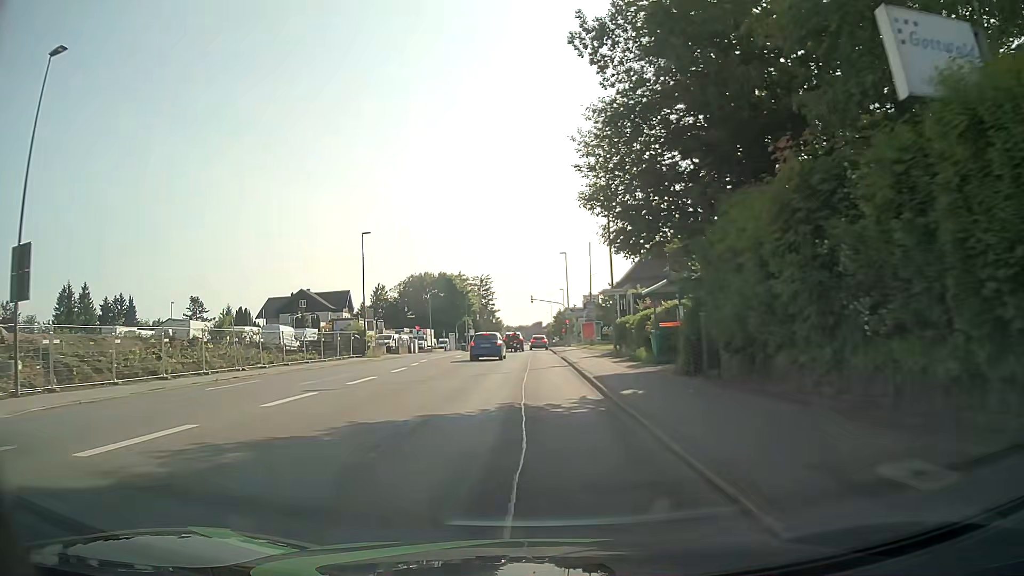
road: tertiary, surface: asphalt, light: Day
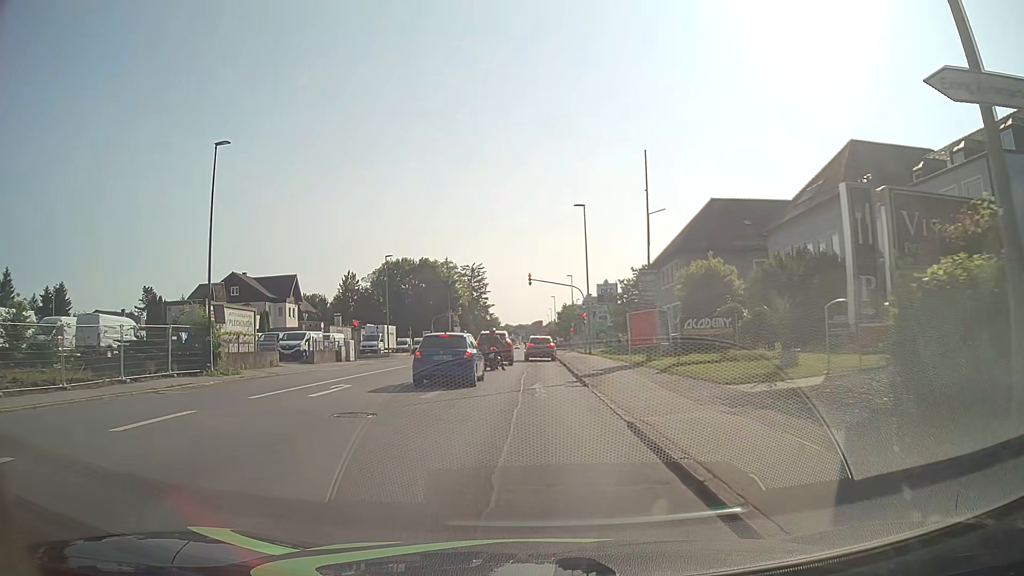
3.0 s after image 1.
(-0.3, +27.2) m; -1°
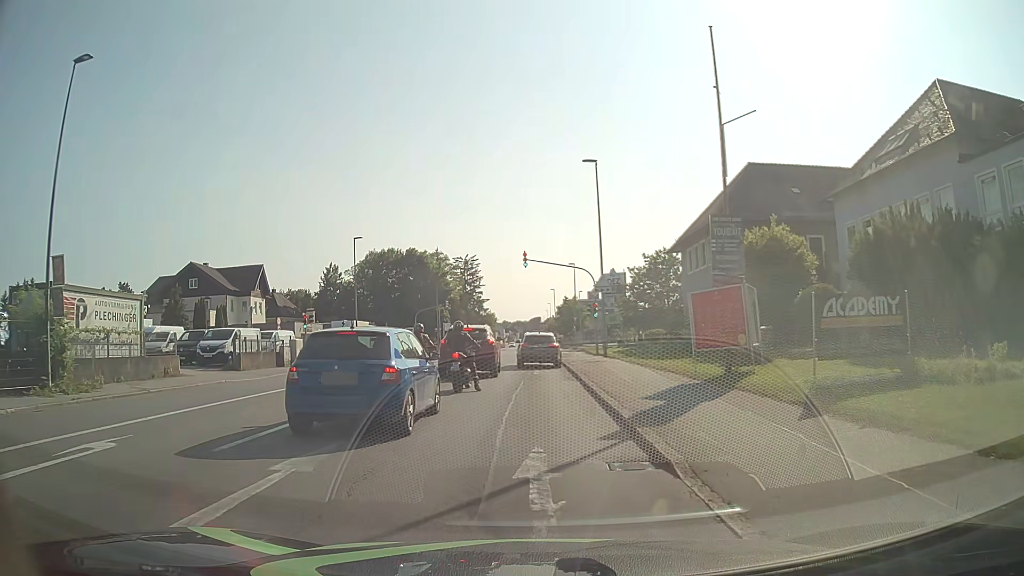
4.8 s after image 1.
(+0.1, +11.0) m; +1°
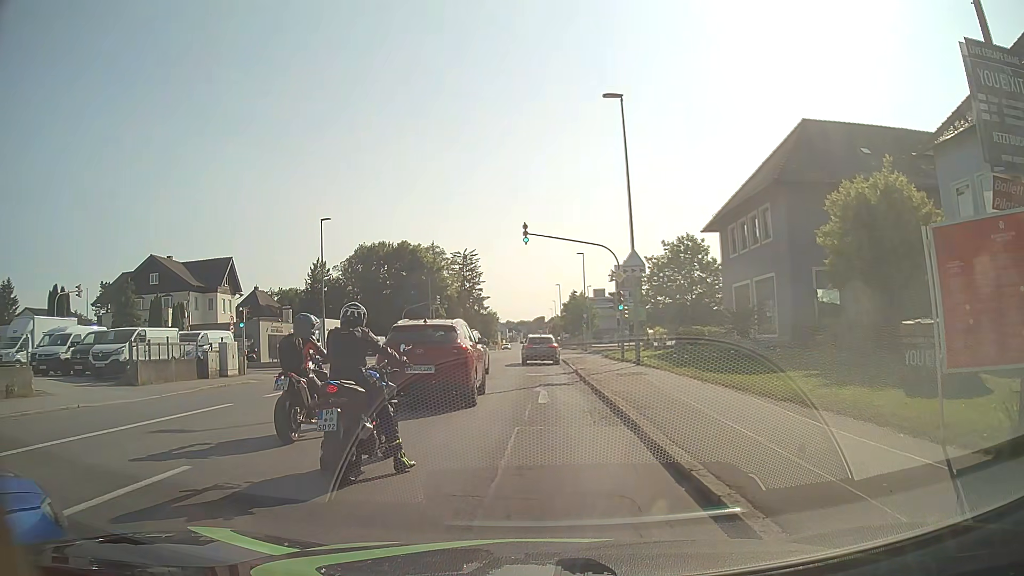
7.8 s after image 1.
(-0.1, +9.6) m; +2°
(-1, +10) (-1, +20) (-2, +30) (-2, +40) (-2, +50) (-3, +60) (-3, +70) (-4, +80) (-4, +90) (-5, +100) m
